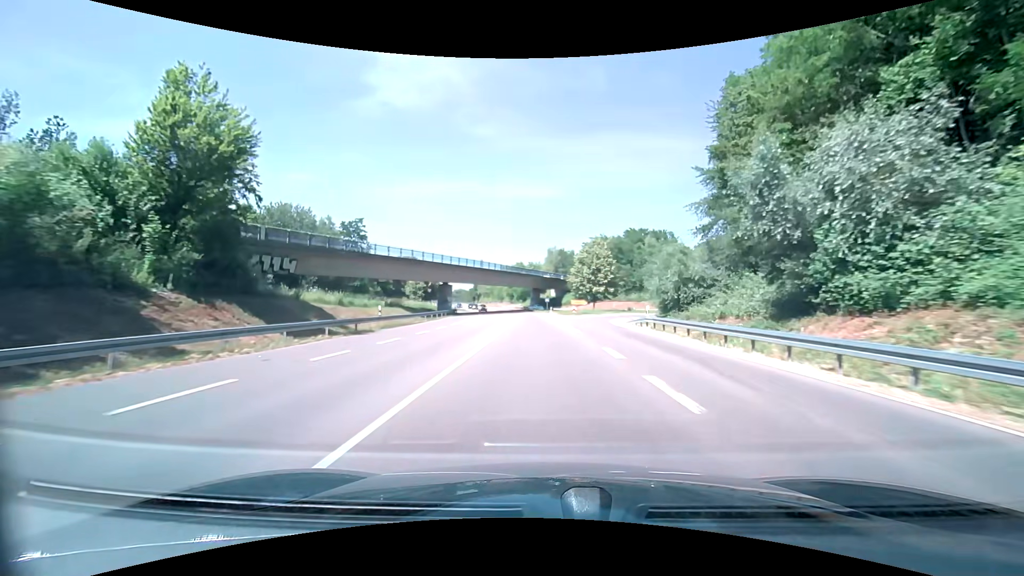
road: primary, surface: asphalt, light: Day
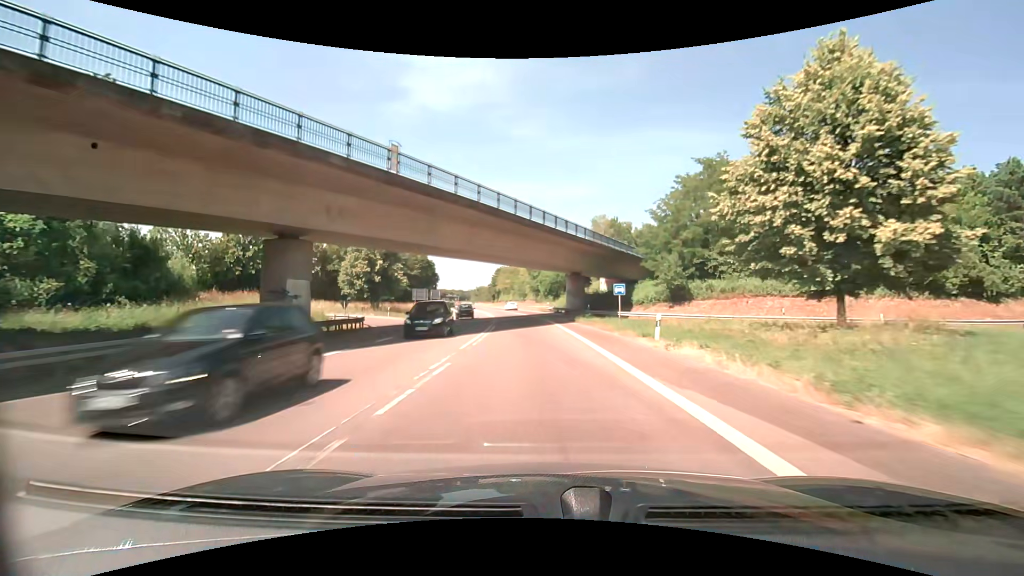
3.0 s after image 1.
(-1.9, +57.6) m; -4°
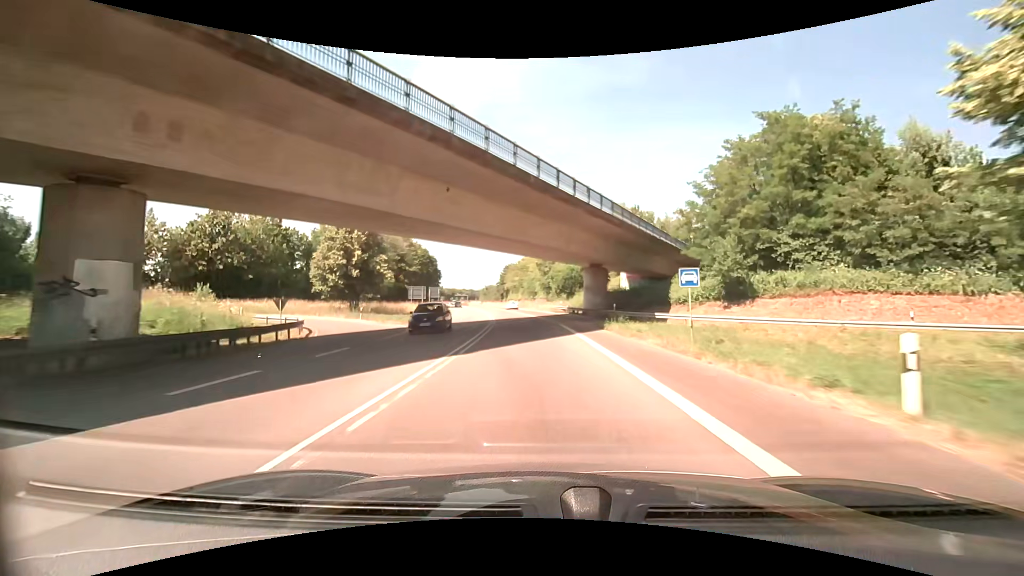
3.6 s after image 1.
(-0.1, +11.6) m; -1°
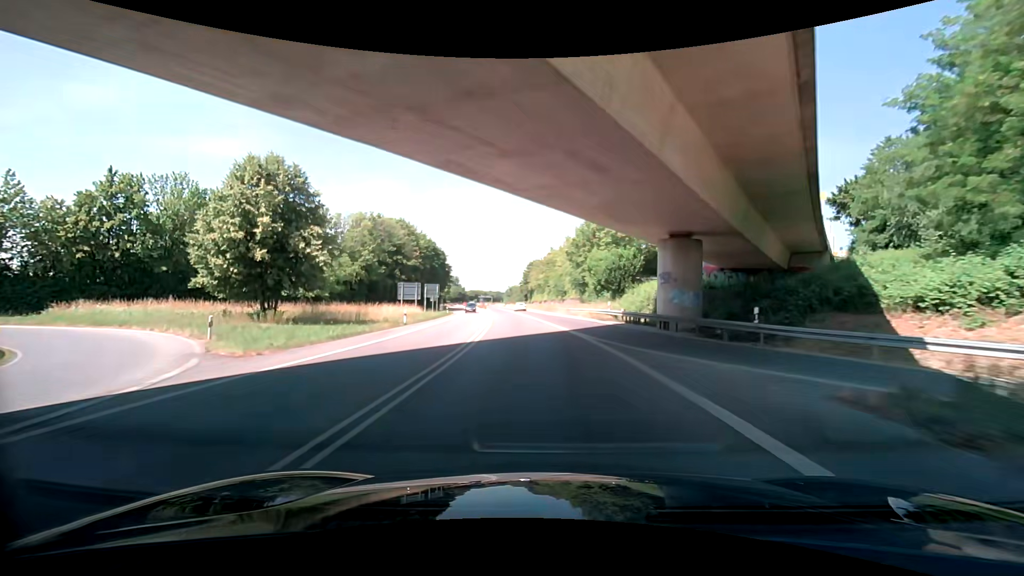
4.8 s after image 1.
(-0.5, +23.3) m; -3°
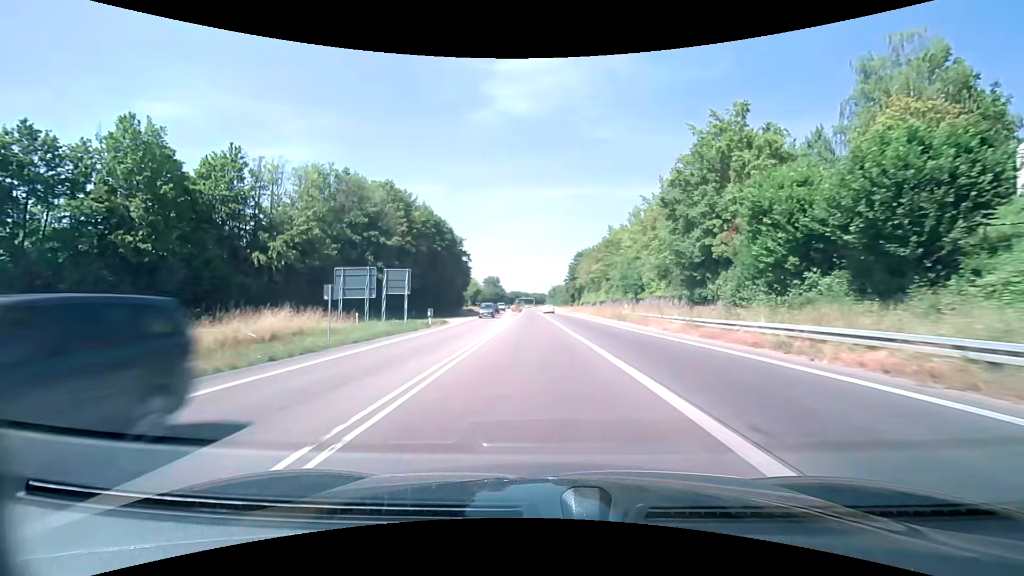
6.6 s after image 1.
(-1.9, +35.1) m; -6°
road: trunk
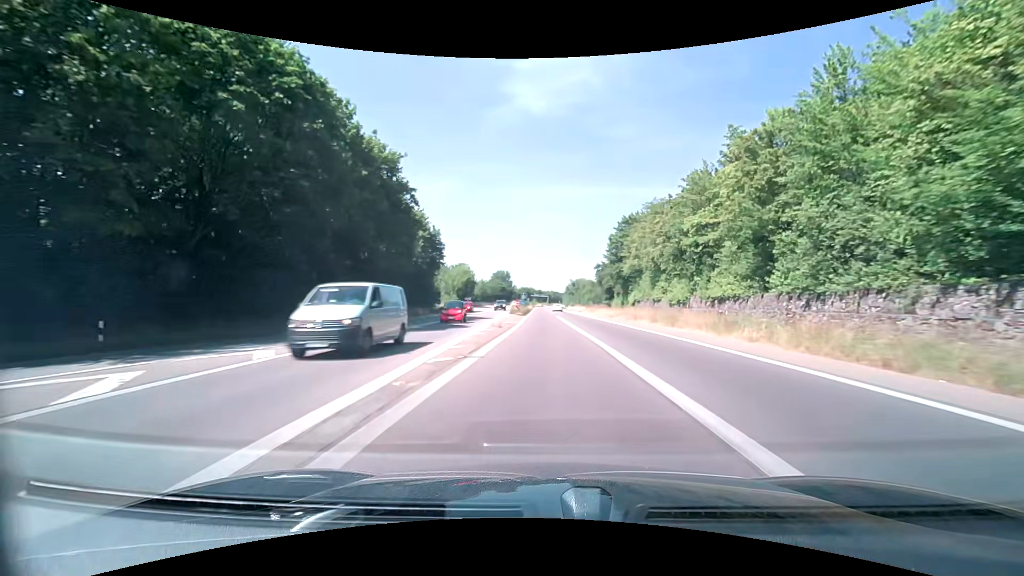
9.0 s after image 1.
(-0.7, +48.4) m; -1°
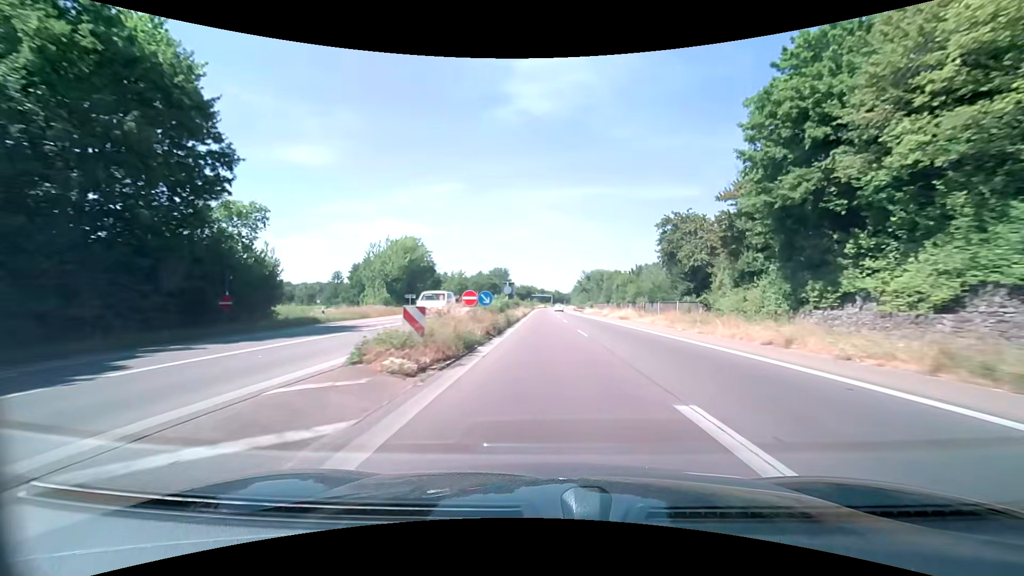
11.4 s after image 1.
(-0.5, +50.2) m; 0°
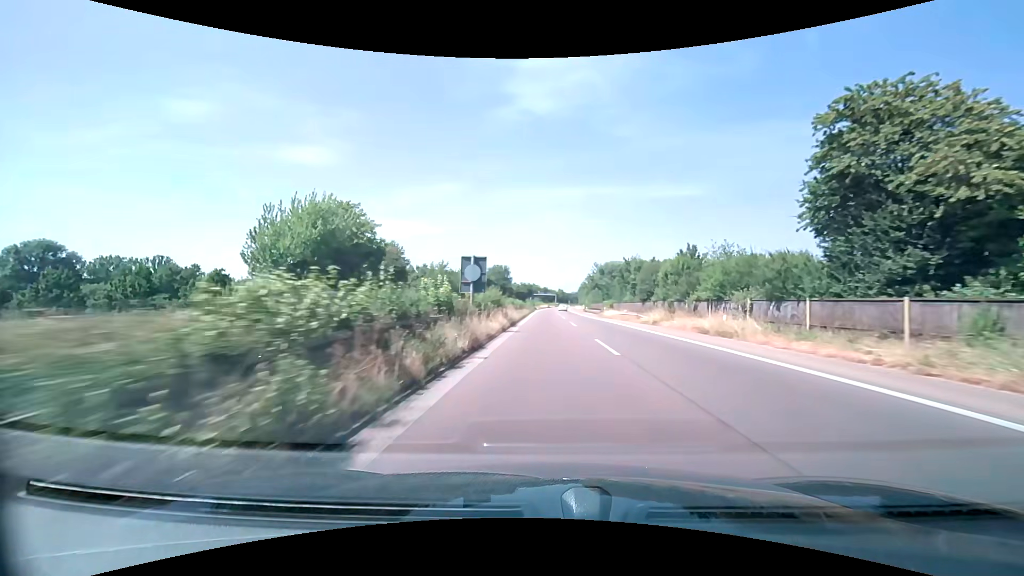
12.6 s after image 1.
(-0.3, +25.4) m; -1°
(0, +10) (0, +20) (+1, +30) (+2, +40) (+2, +50) (+3, +60) (+3, +70) (+4, +80) (+4, +90) (+5, +100) m
